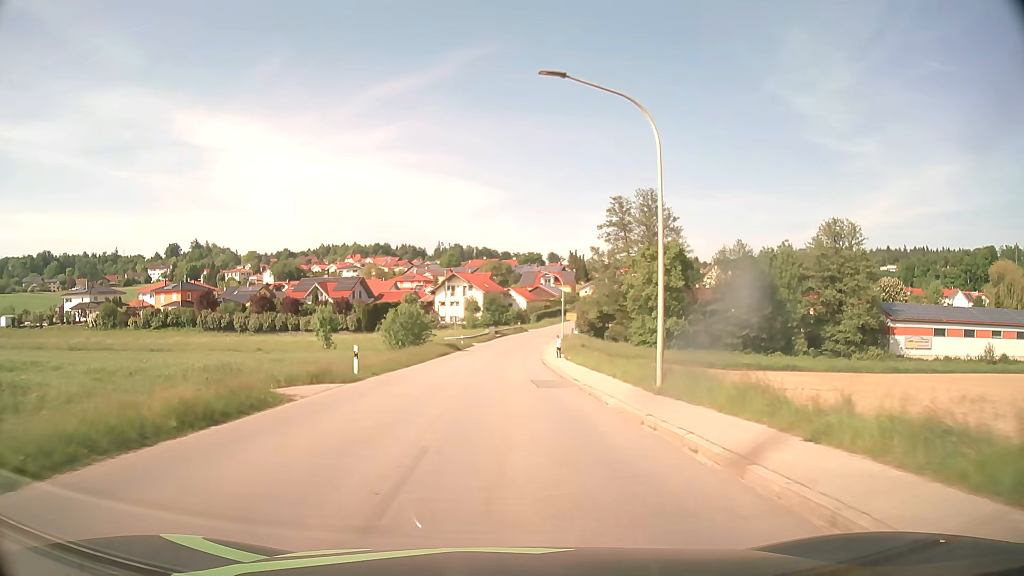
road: tertiary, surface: asphalt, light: Day
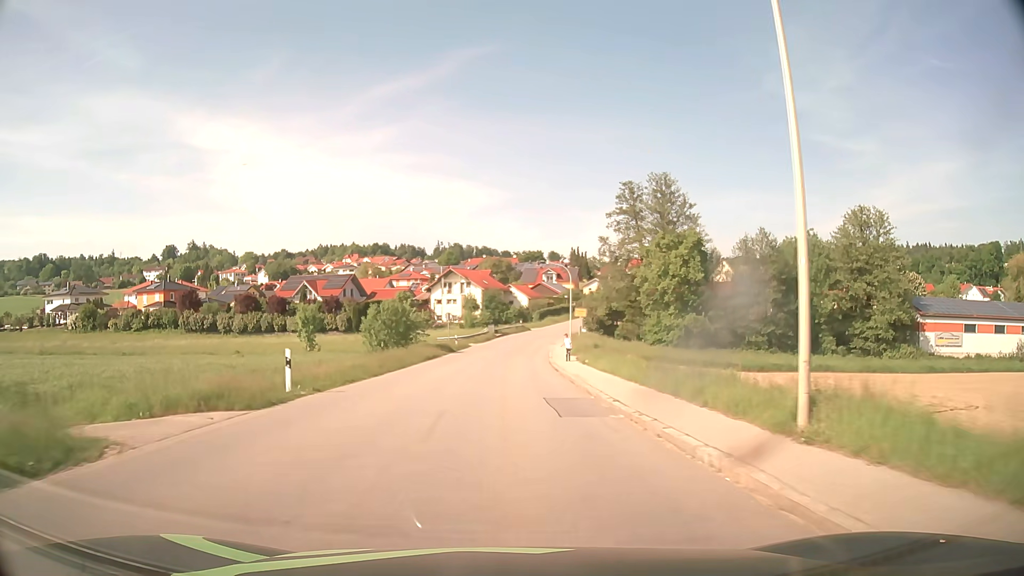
(0.0, +7.7) m; 0°
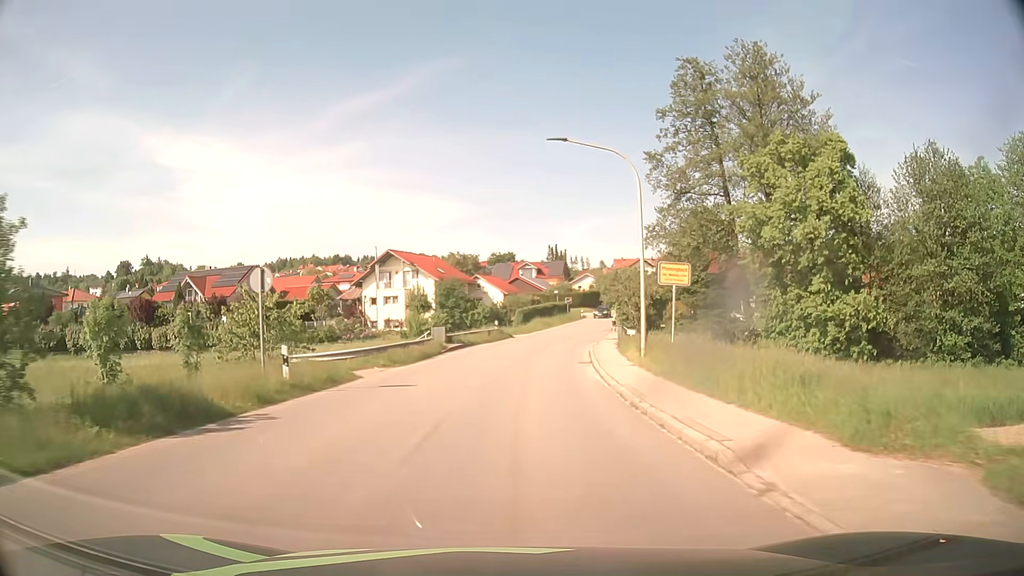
(+0.2, +37.9) m; +2°
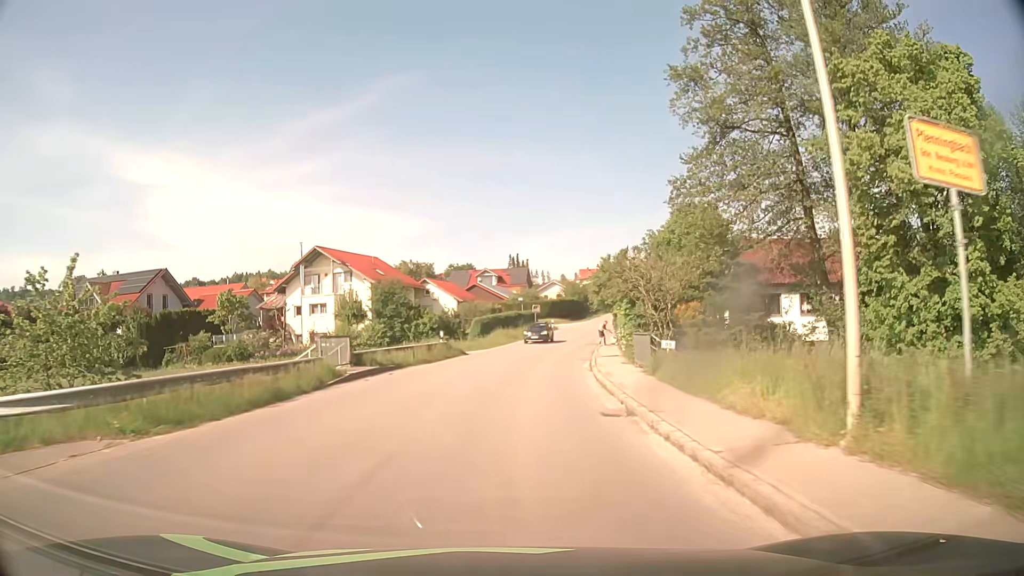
(+0.4, +15.2) m; +3°
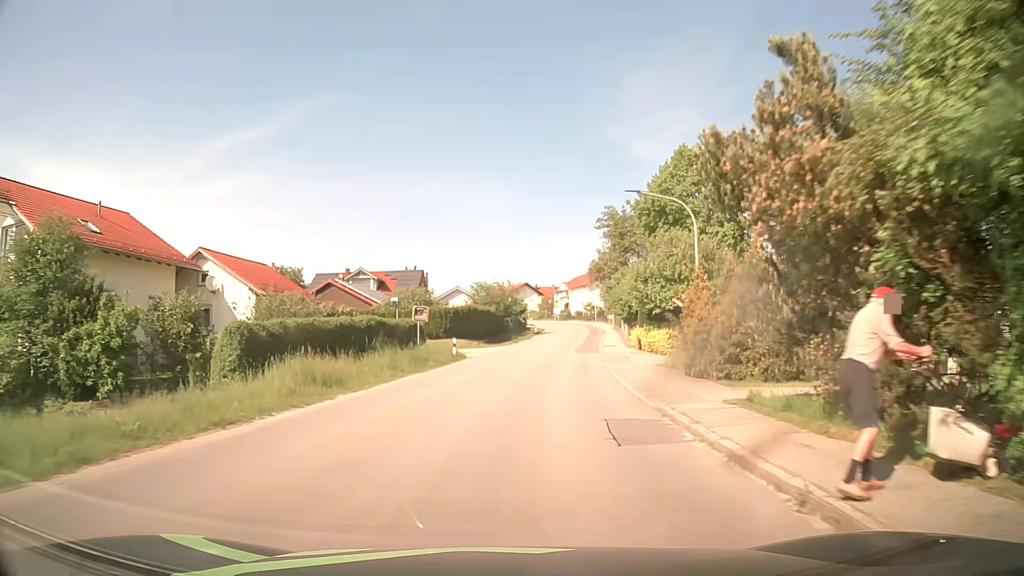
(+2.4, +37.7) m; +8°
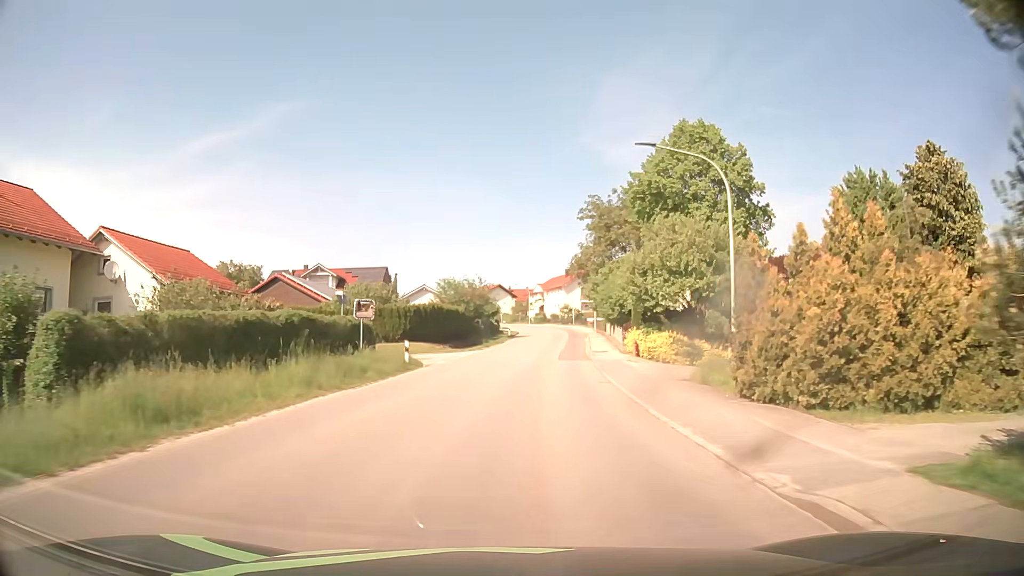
(+0.2, +7.6) m; +2°
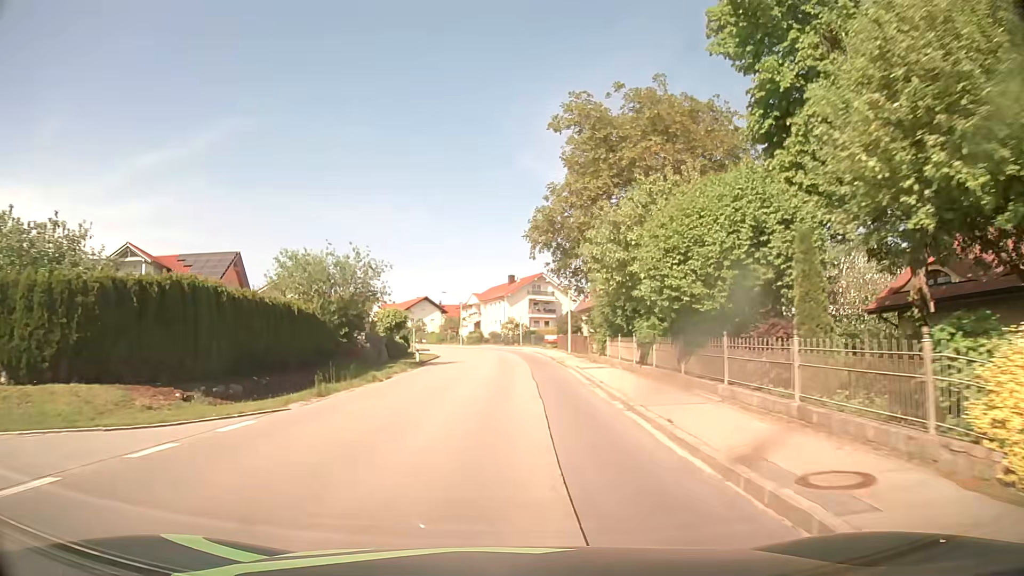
(+1.9, +30.7) m; +5°
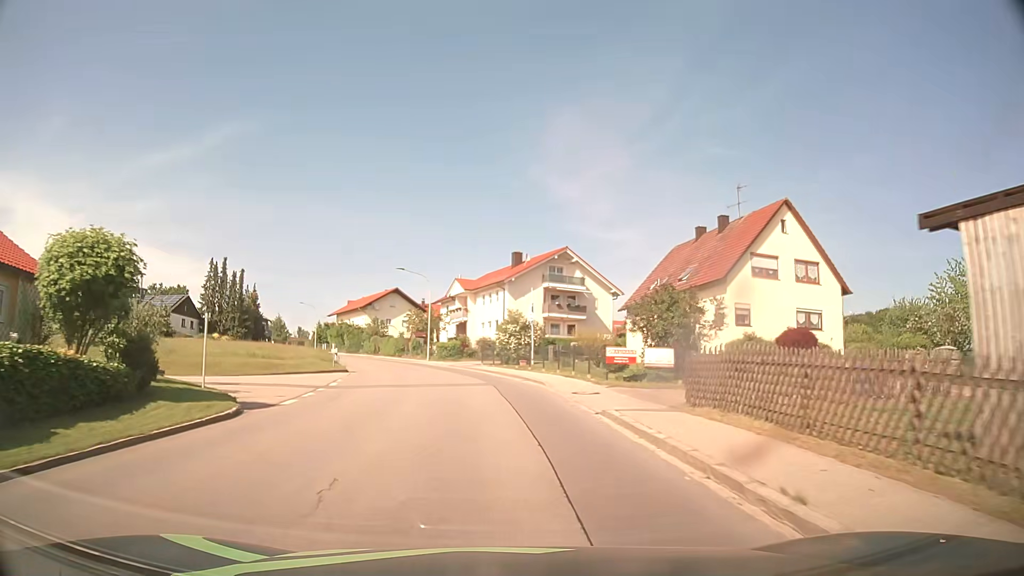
(+0.5, +38.5) m; 0°
(0, +10) (-1, +20) (-2, +30) (-4, +40) (-7, +49) (-11, +58) (-16, +67) (-20, +76) (-25, +85) (-29, +94) m
